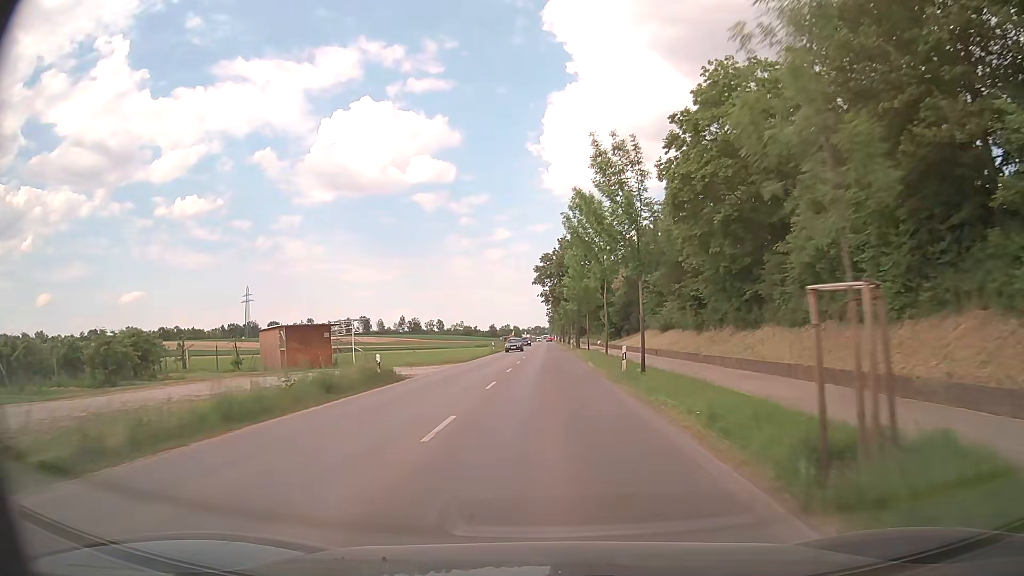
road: tertiary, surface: asphalt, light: Day
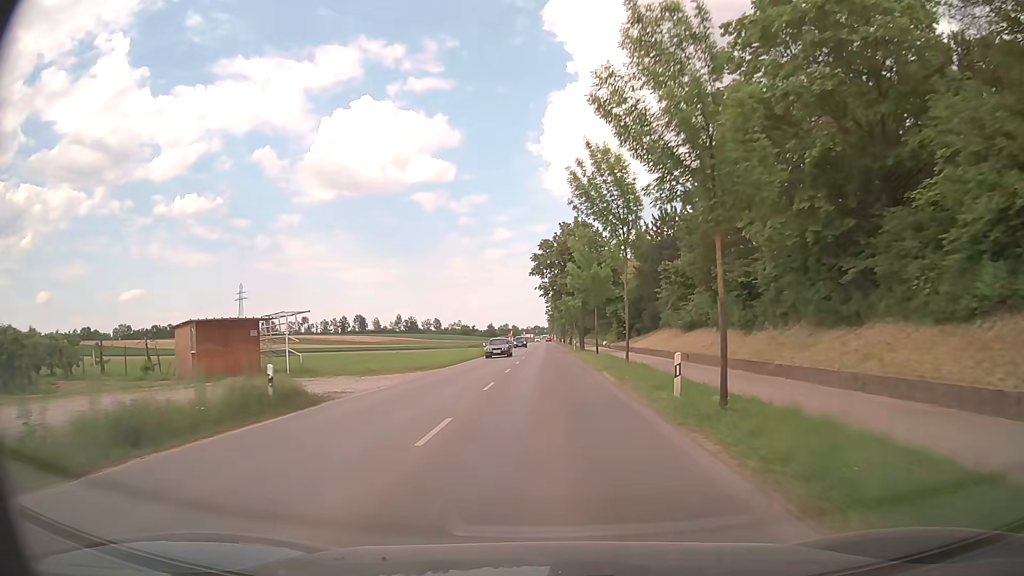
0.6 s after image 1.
(0.0, +9.4) m; 0°
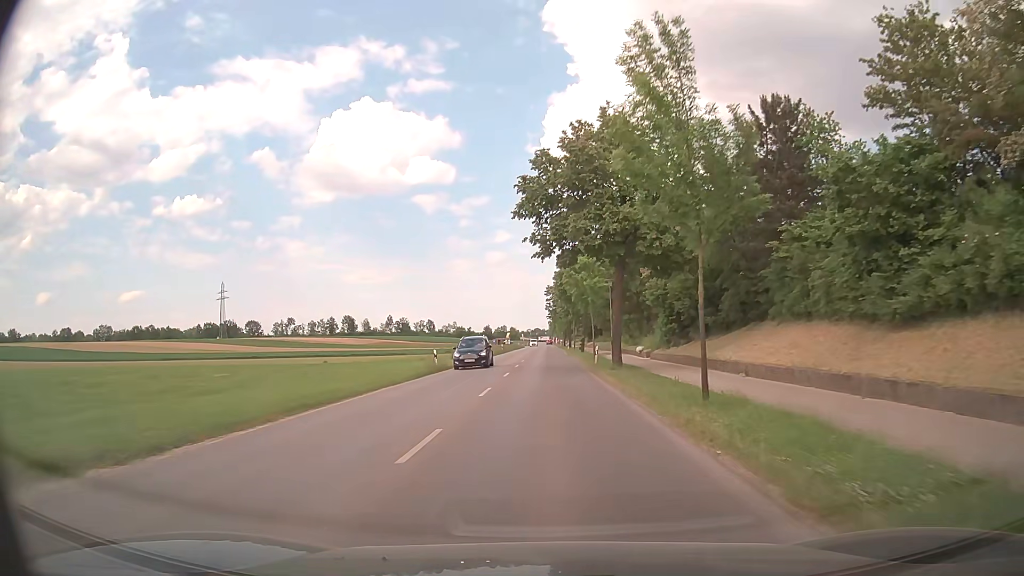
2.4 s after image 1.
(+0.1, +28.0) m; 0°
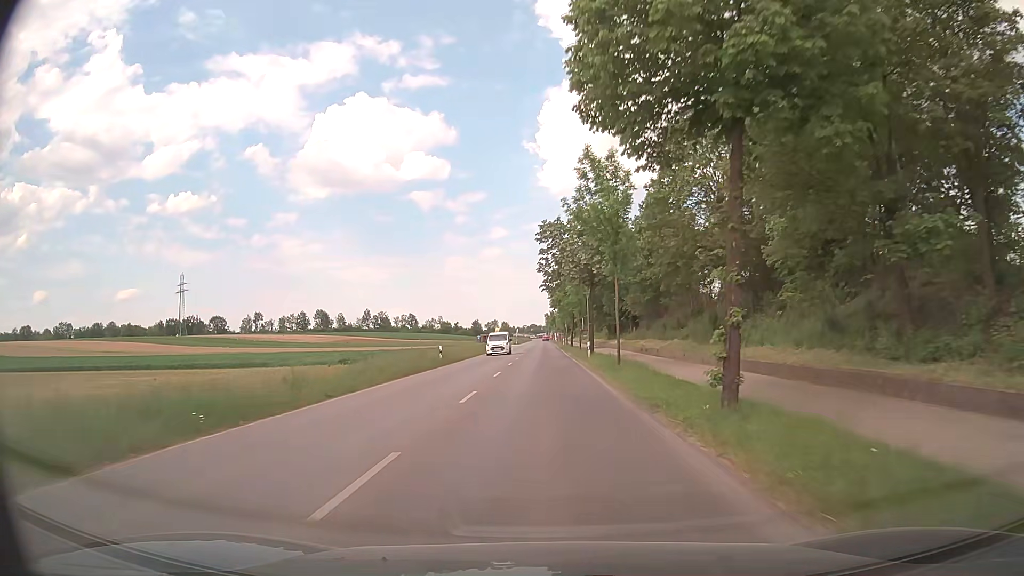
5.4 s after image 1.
(+0.4, +47.4) m; 0°
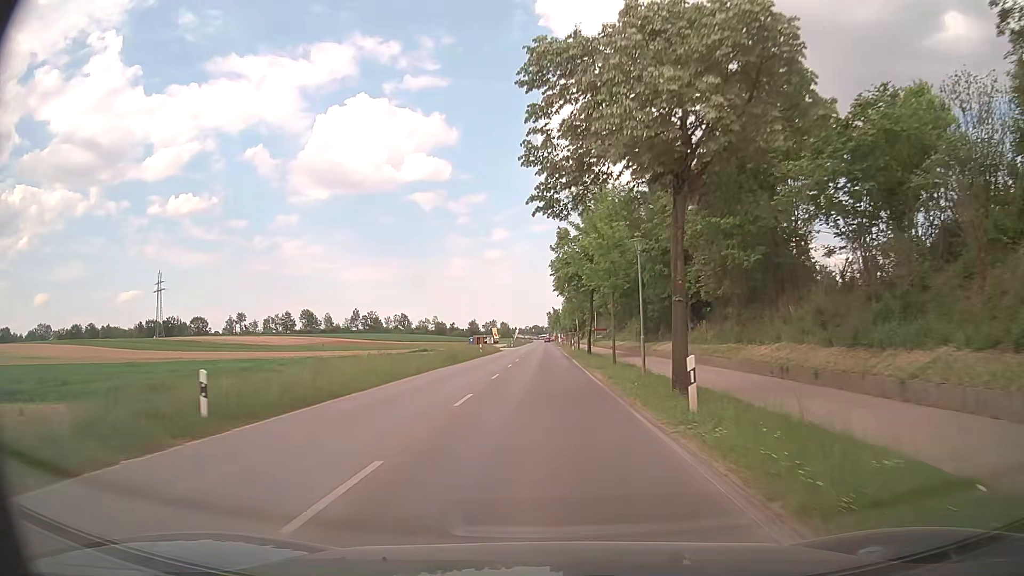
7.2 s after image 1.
(+0.1, +27.2) m; 0°
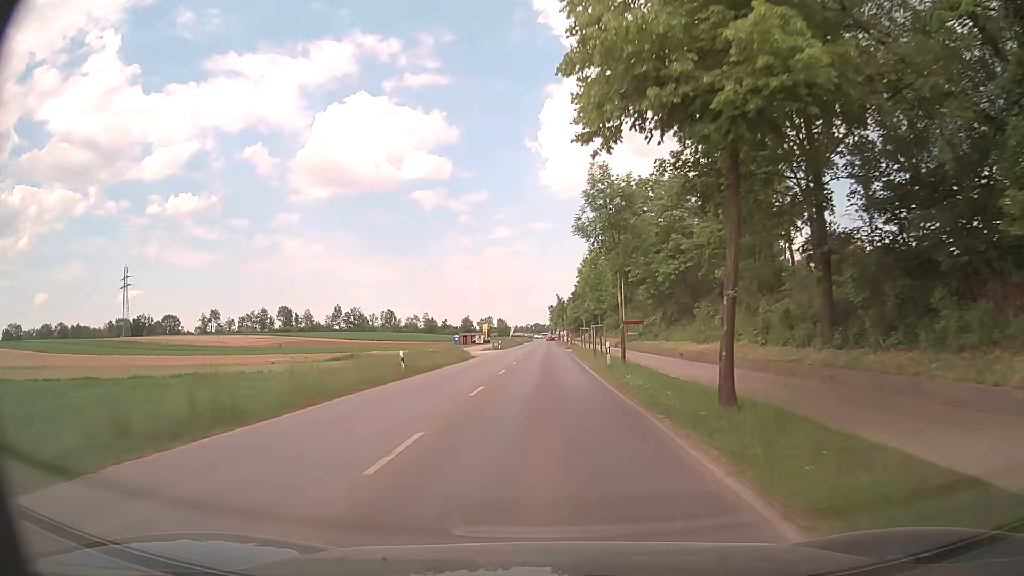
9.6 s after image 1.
(-0.3, +33.7) m; -1°
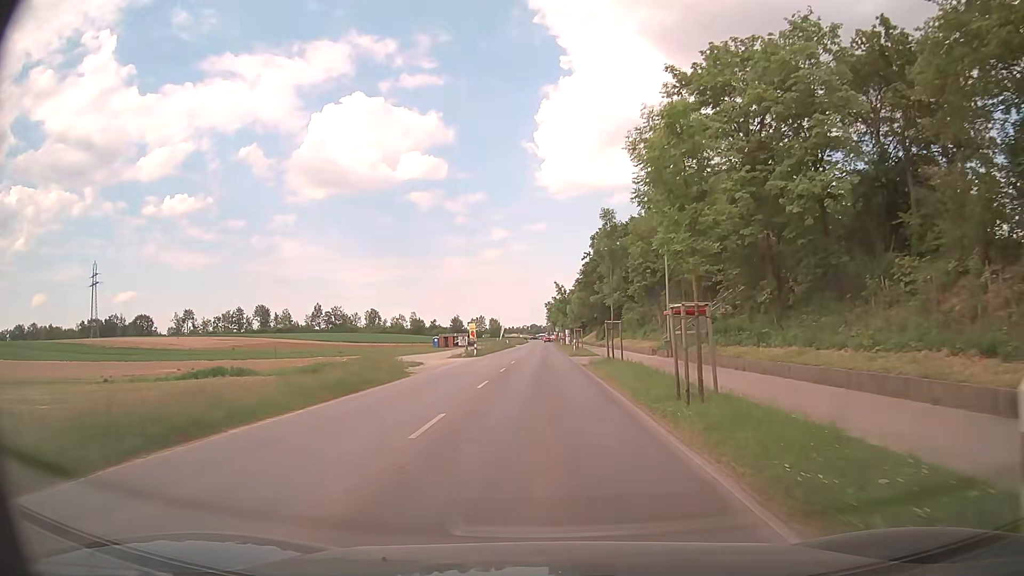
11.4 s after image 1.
(+0.1, +24.5) m; 0°
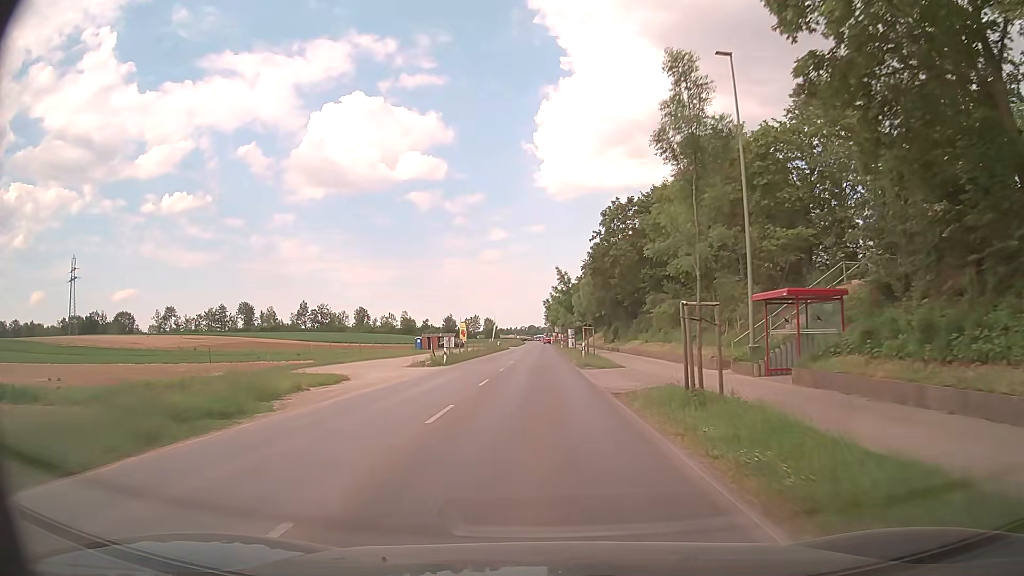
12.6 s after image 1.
(+0.1, +16.1) m; 0°
(0, +10) (0, +20) (0, +30) (0, +40) (0, +50) (0, +60) (0, +70) (0, +80) (0, +90) (0, +100) m
